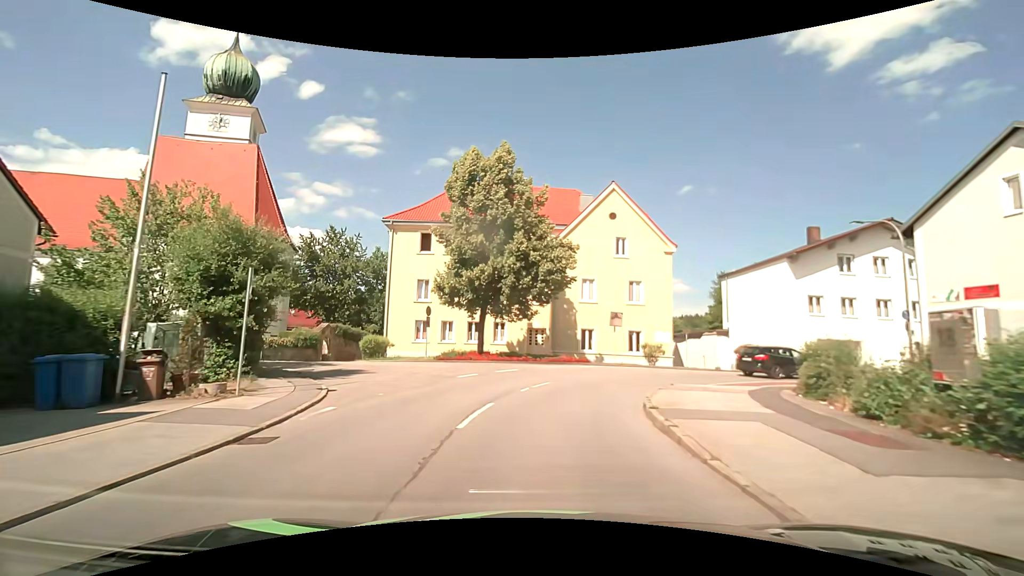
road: unclassified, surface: asphalt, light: Day
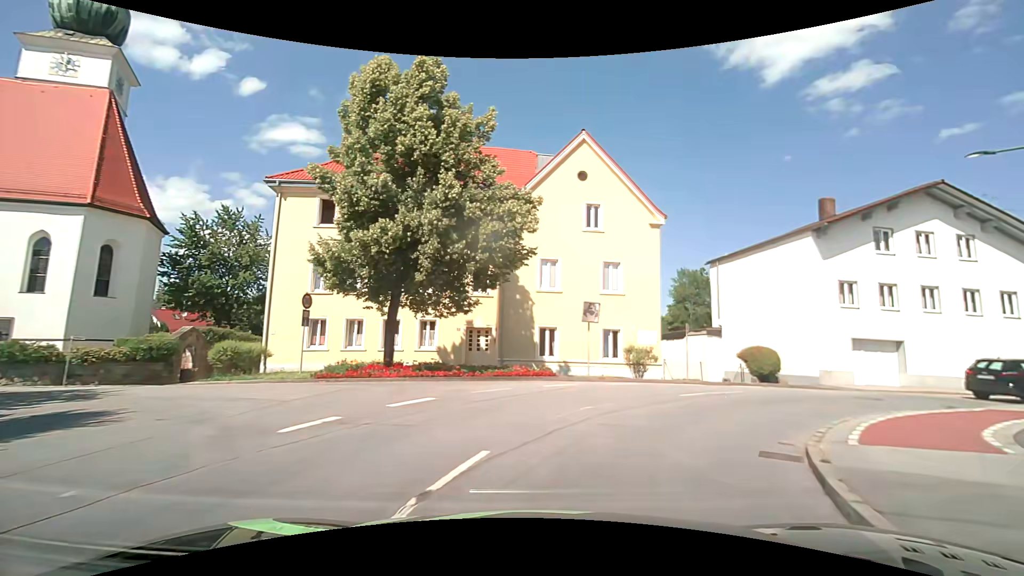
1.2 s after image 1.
(+0.2, +9.9) m; +6°
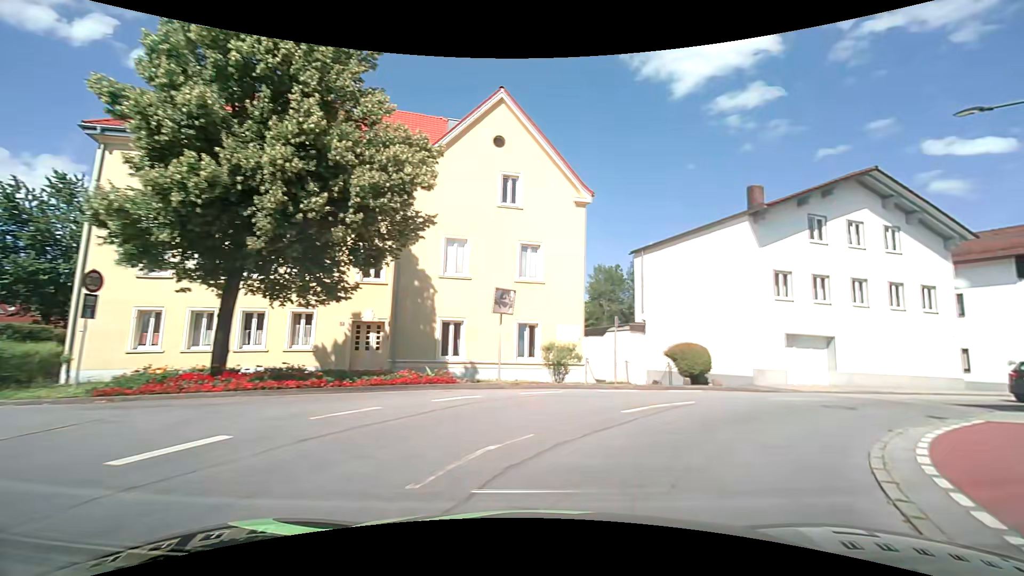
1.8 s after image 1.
(+0.3, +4.5) m; +9°
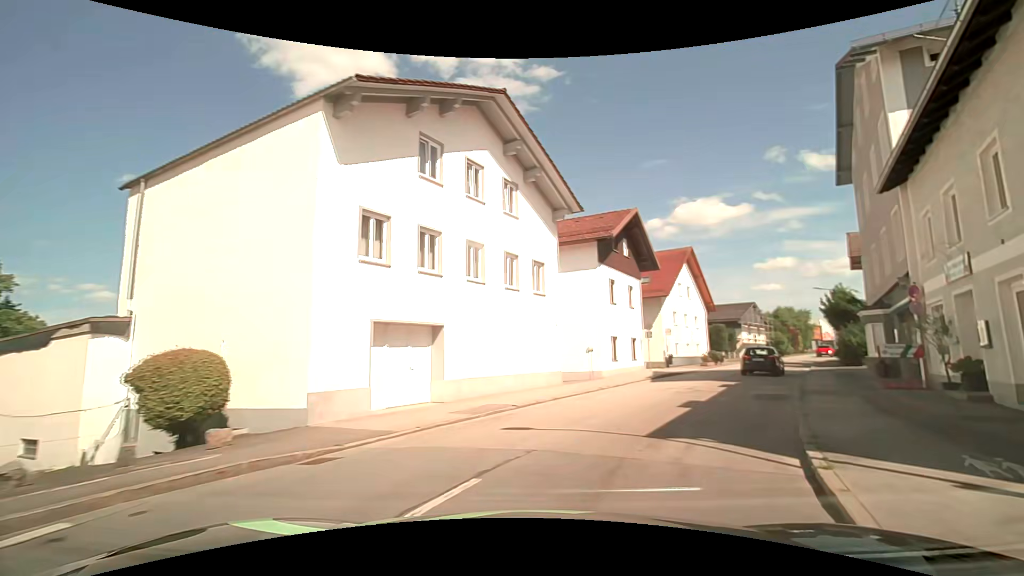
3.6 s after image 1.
(+4.8, +11.7) m; +44°
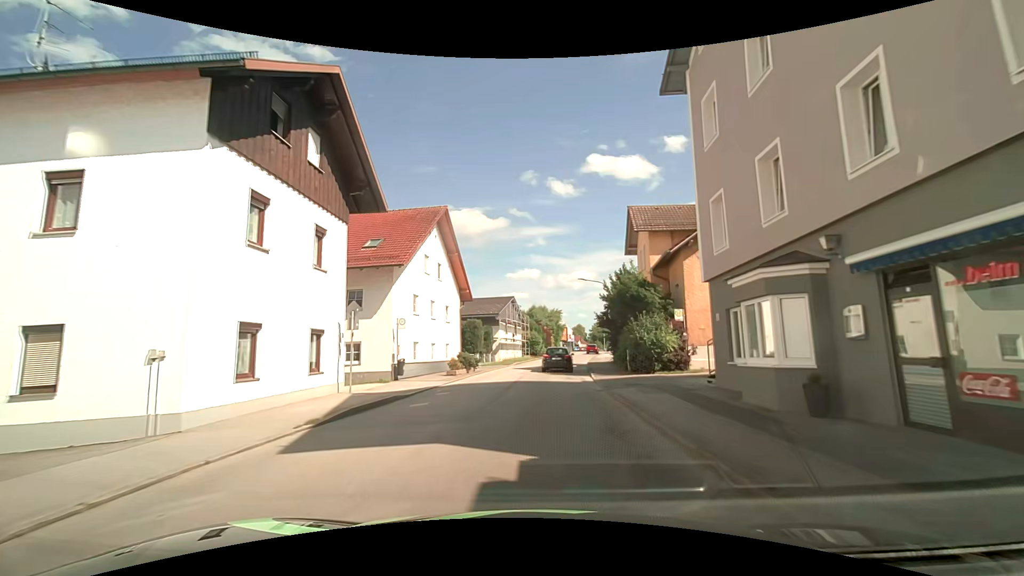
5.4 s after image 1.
(+4.4, +15.3) m; +26°
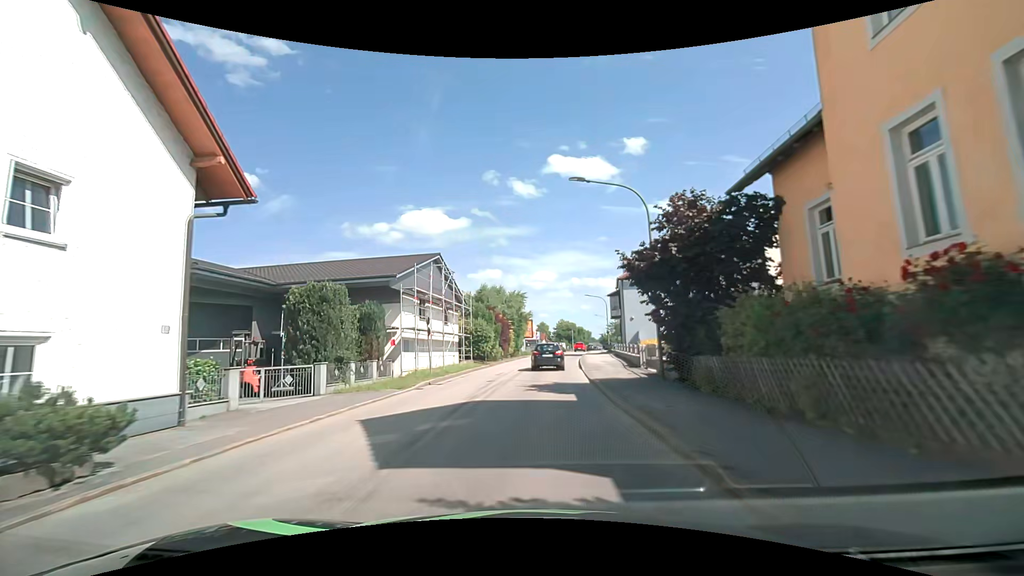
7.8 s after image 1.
(+1.2, +26.5) m; +5°
